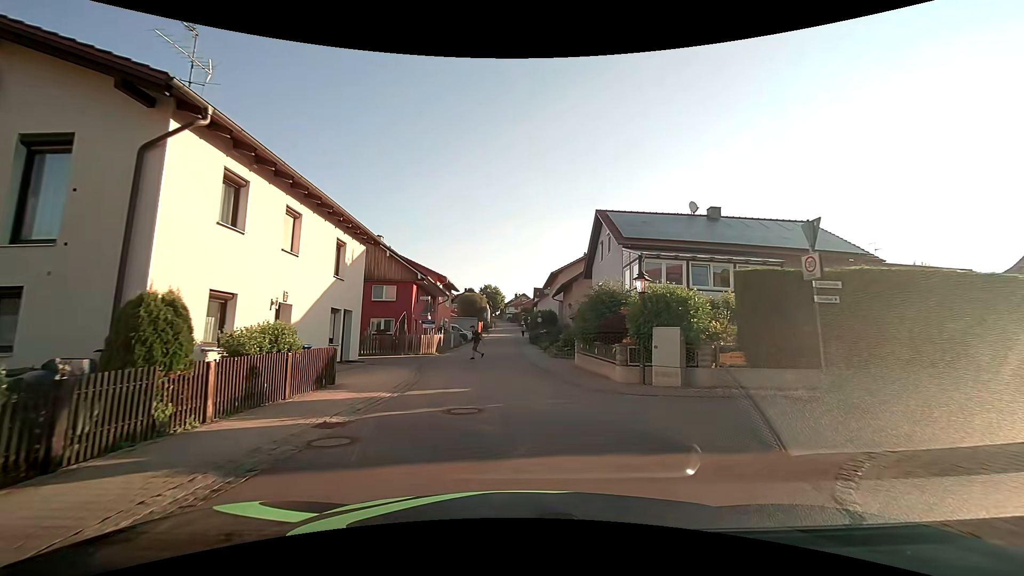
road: tertiary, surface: asphalt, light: Day
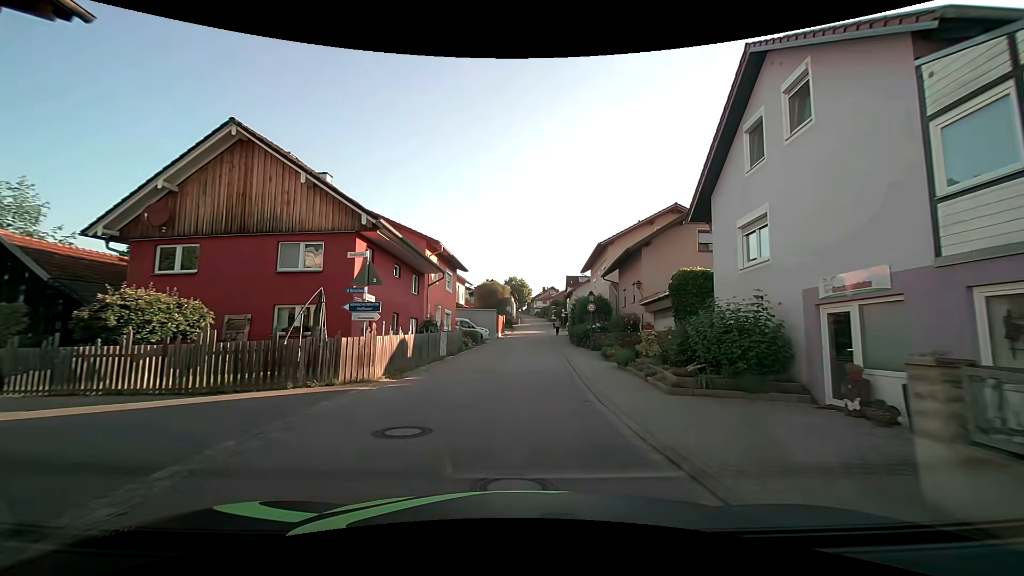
(-0.5, +16.3) m; -3°
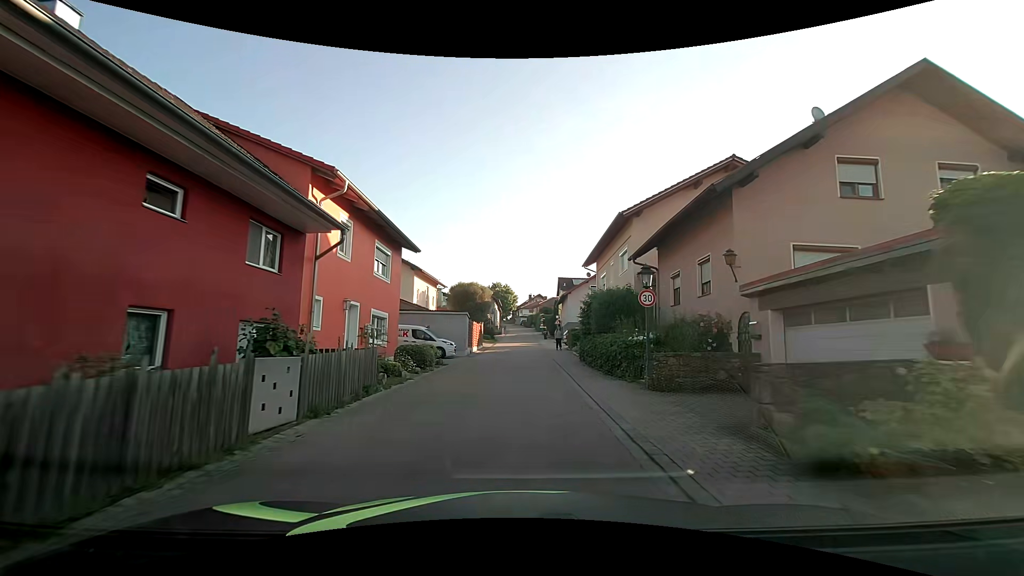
(+0.2, +13.6) m; +2°
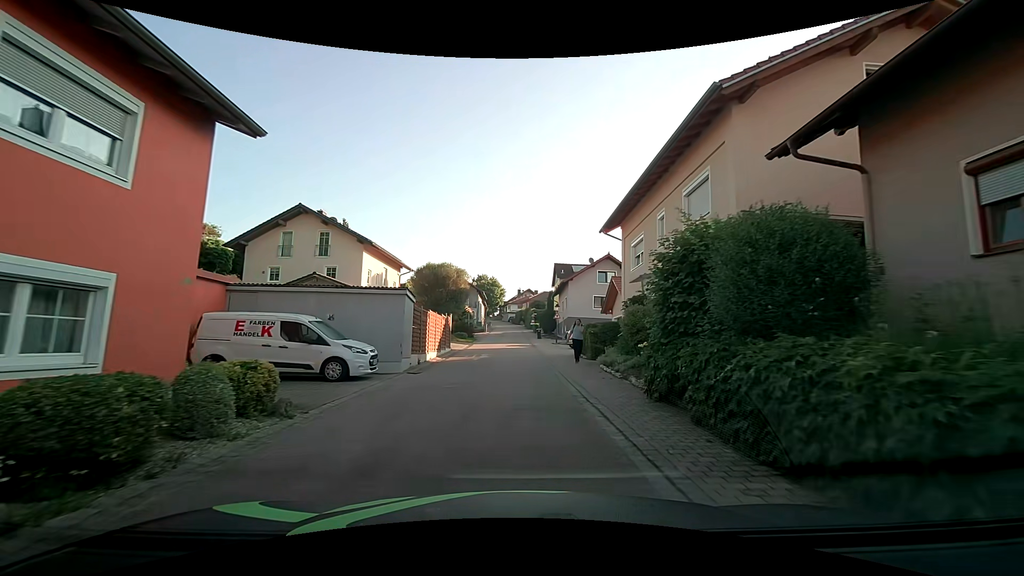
(+0.2, +14.0) m; +2°
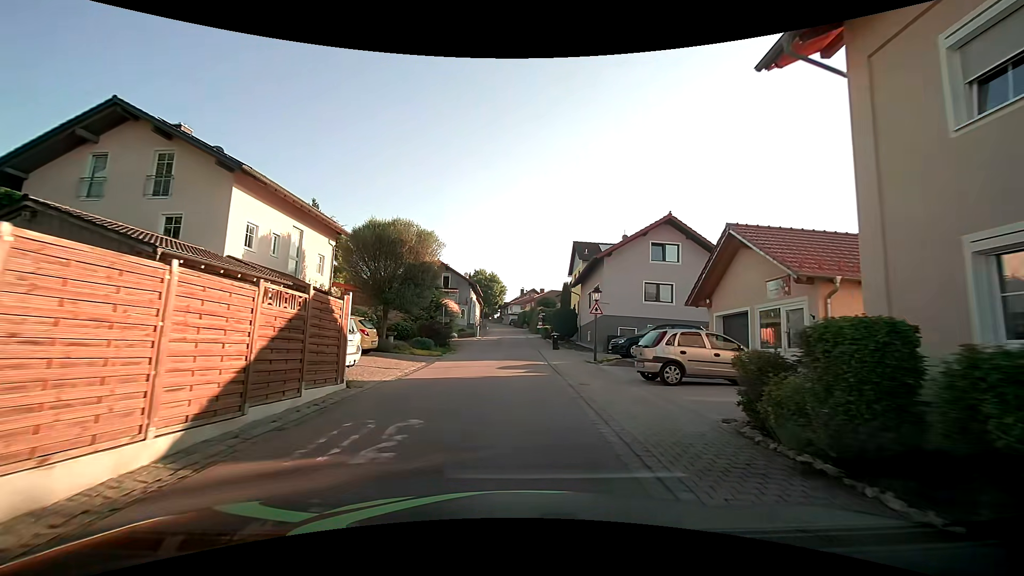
(-0.1, +18.5) m; 0°
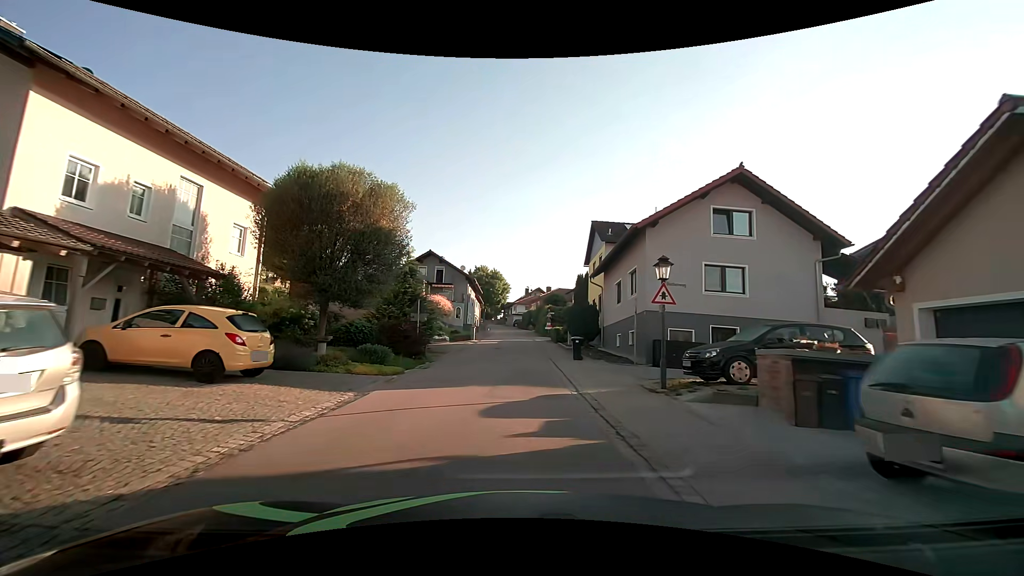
(-0.1, +9.0) m; -1°
(0, +10) (0, +20) (0, +30) (0, +40) (0, +50) (0, +60) (0, +70) (-1, +80) (-2, +90) (-3, +100) m
